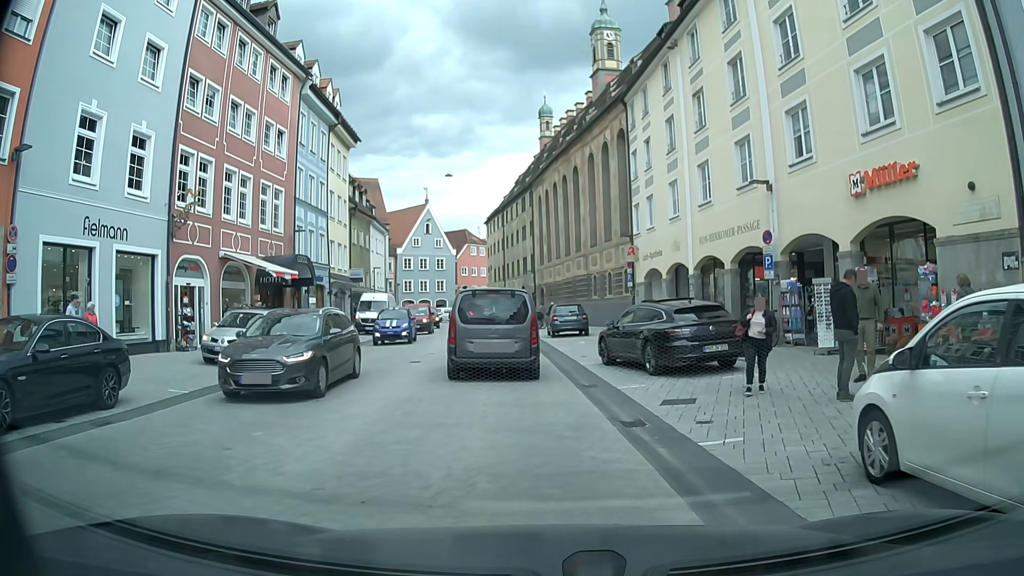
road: secondary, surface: asphalt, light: Day
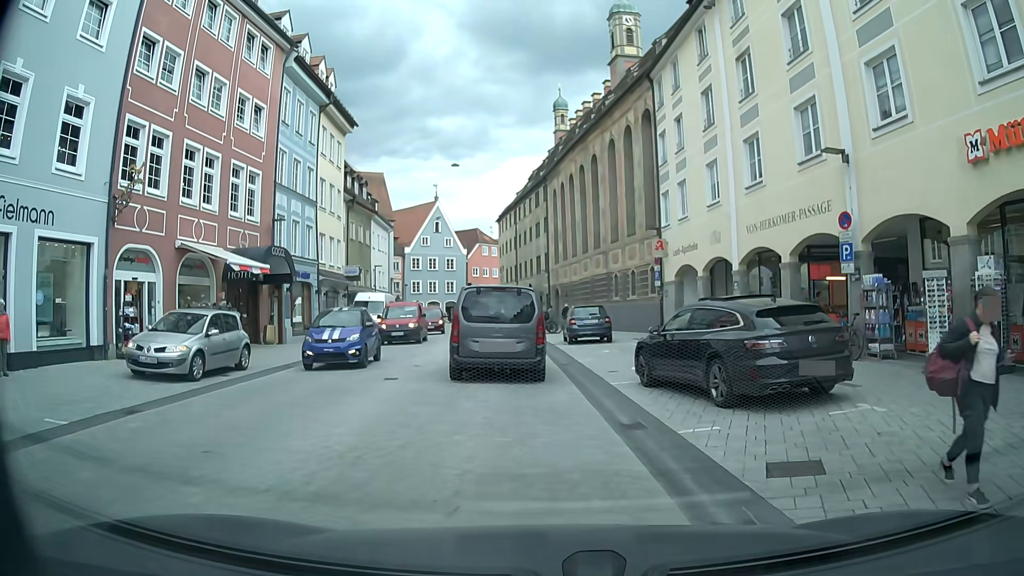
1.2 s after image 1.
(+0.1, +4.3) m; -1°
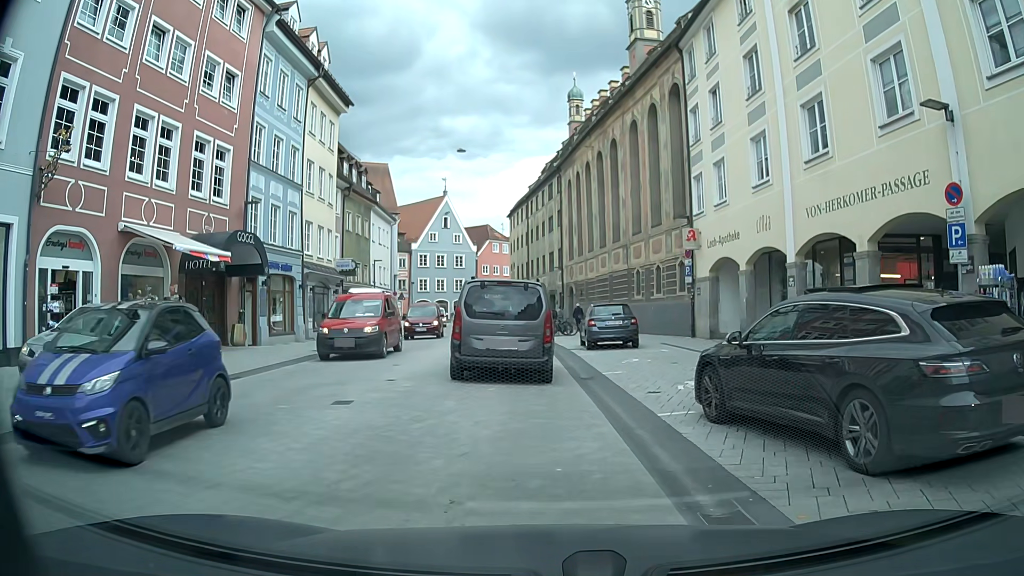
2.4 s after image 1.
(0.0, +4.0) m; +1°
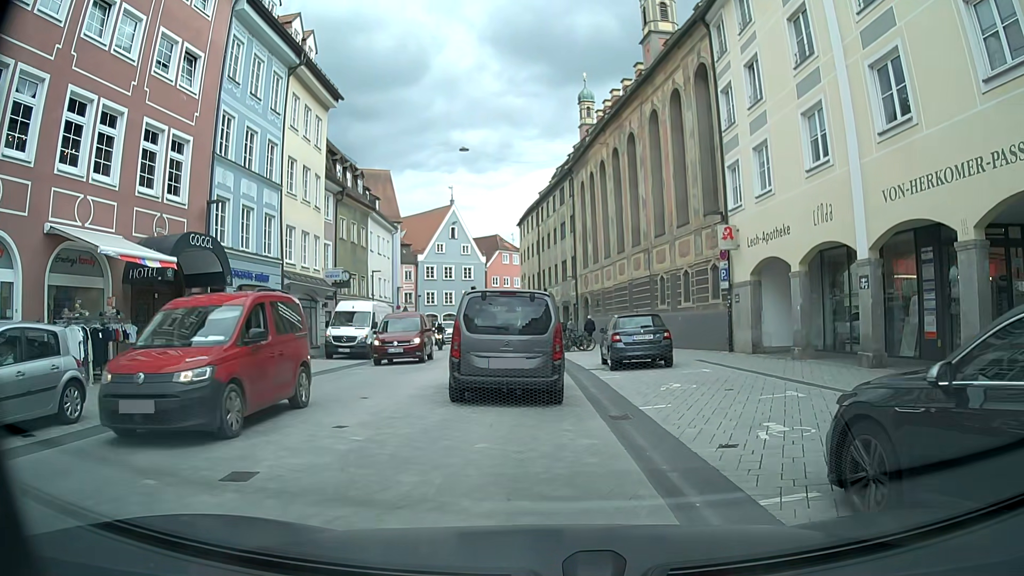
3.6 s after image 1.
(0.0, +3.7) m; 0°
